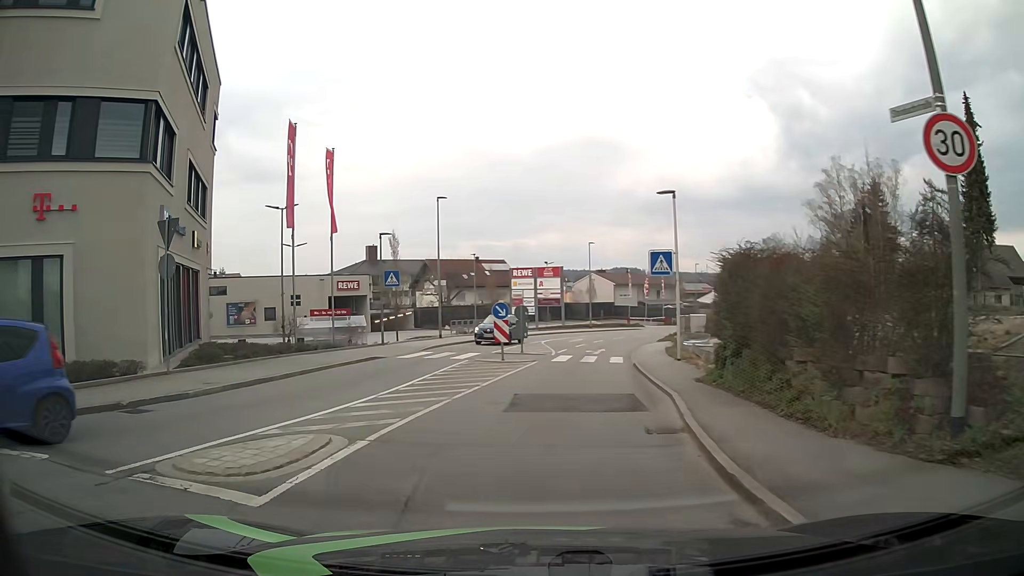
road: tertiary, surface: asphalt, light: Day
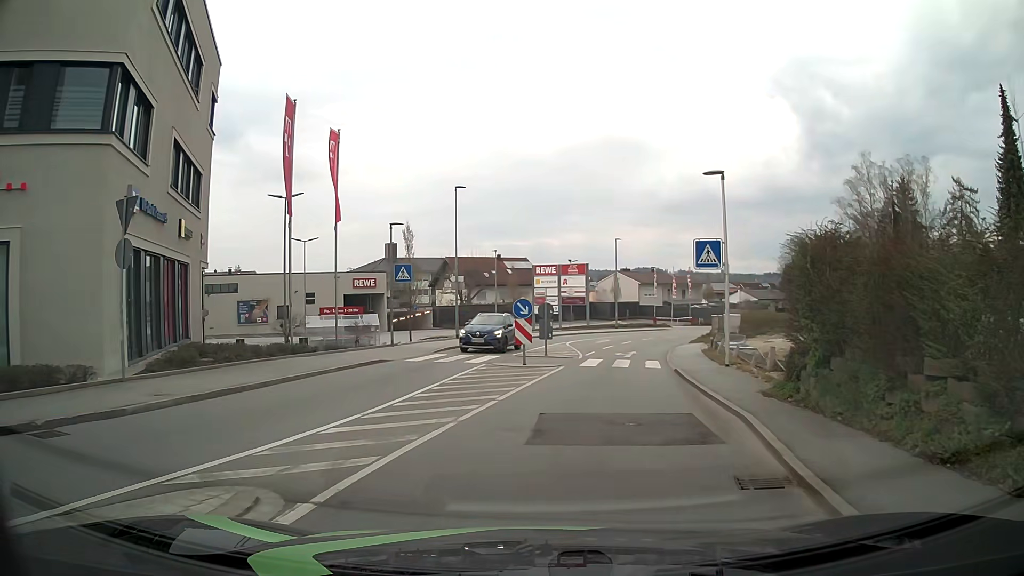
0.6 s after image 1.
(-0.1, +2.9) m; -3°
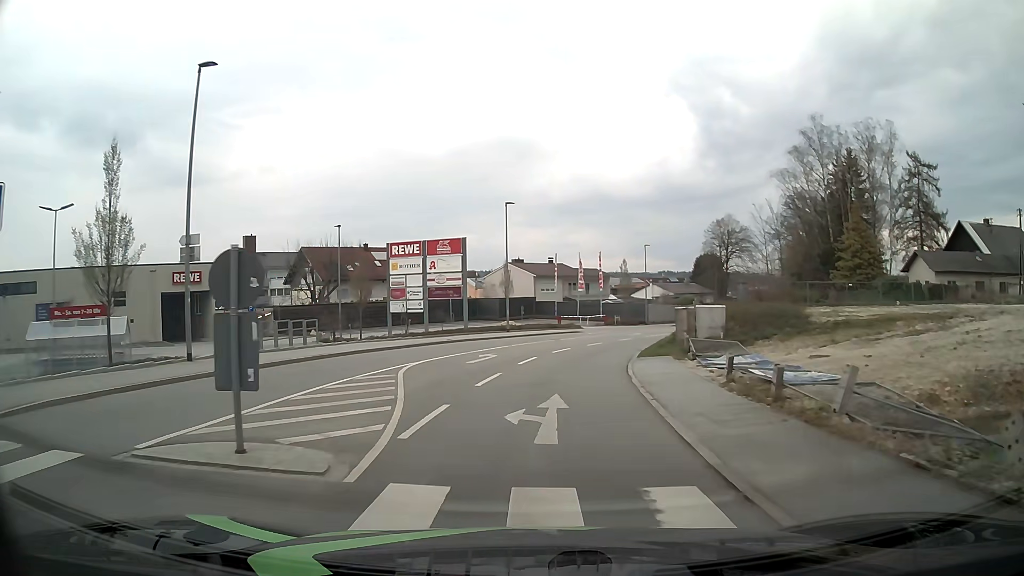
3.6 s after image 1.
(+2.5, +19.0) m; +10°
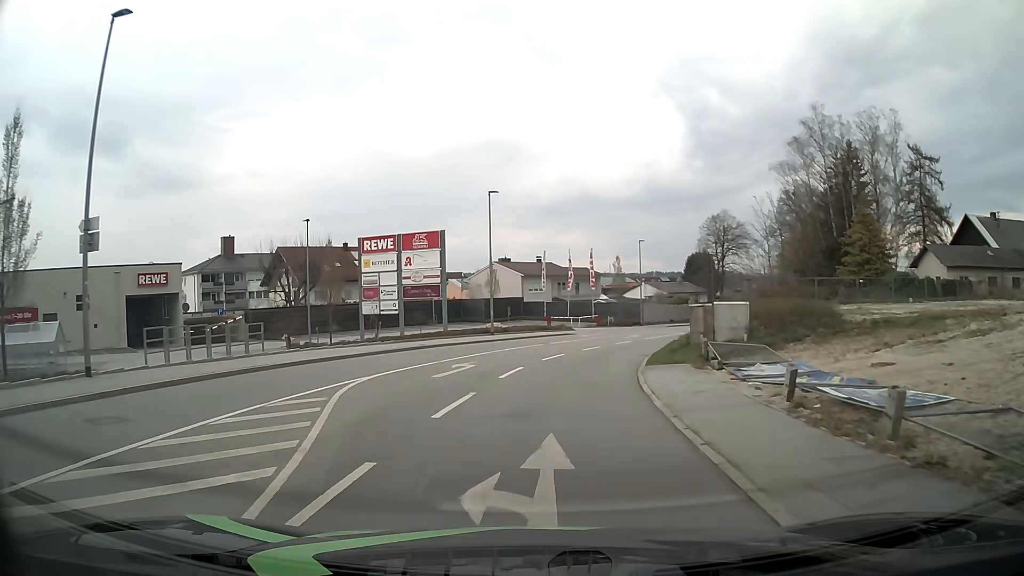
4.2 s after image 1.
(0.0, +4.3) m; +1°
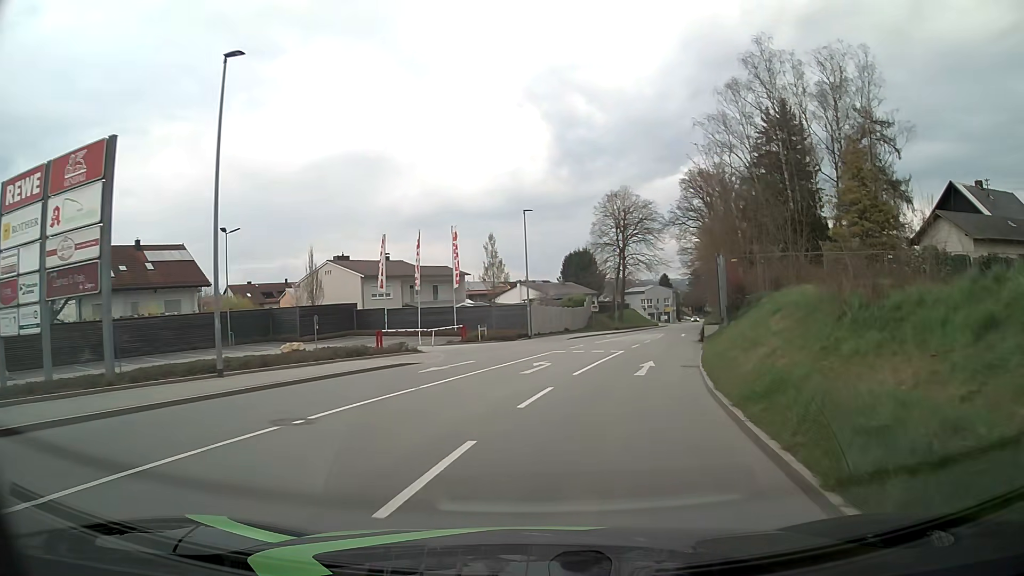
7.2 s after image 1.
(+1.7, +22.3) m; +11°
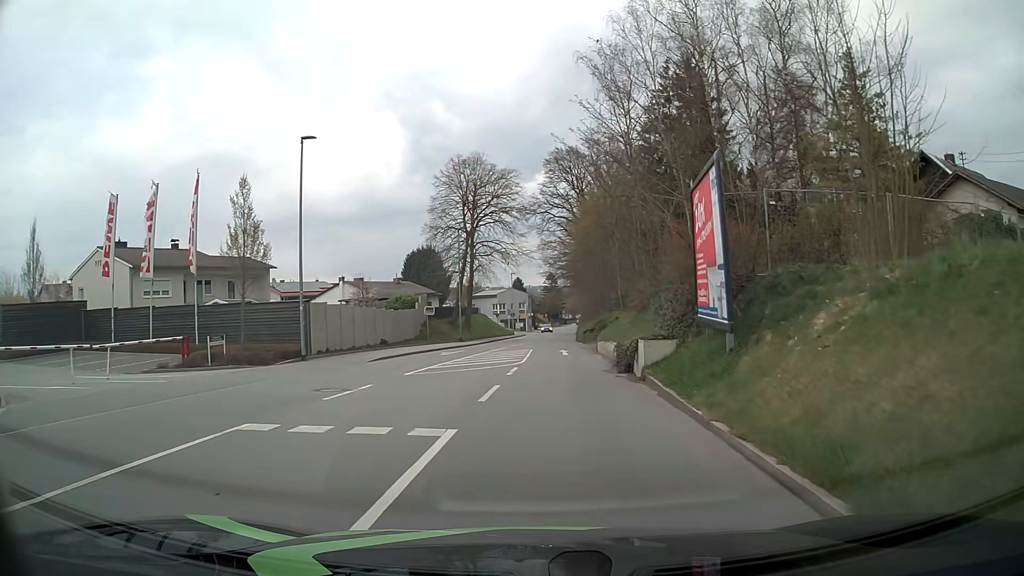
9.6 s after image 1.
(+2.3, +18.4) m; +13°
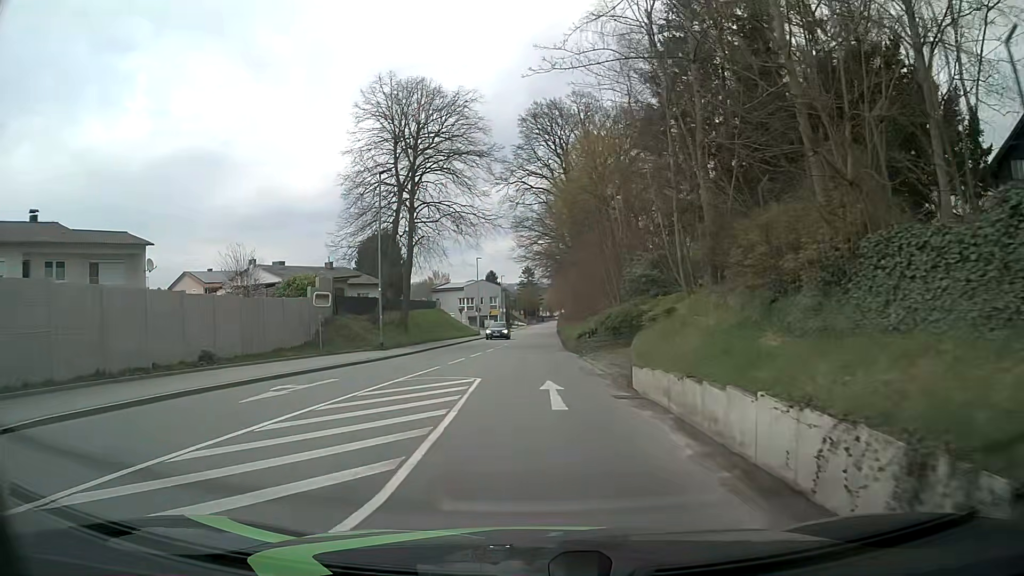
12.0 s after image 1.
(+0.7, +18.2) m; +2°
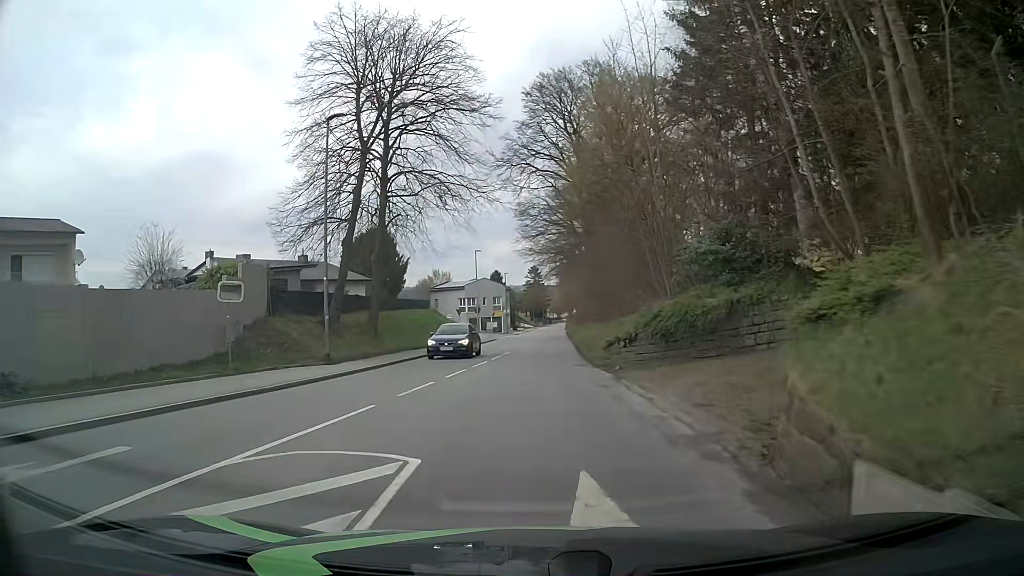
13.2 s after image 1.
(0.0, +9.1) m; 0°
(0, +10) (0, +20) (0, +30) (0, +40) (0, +50) (+1, +60) (+1, +70) (+2, +80) (+2, +90) (+2, +100) m
